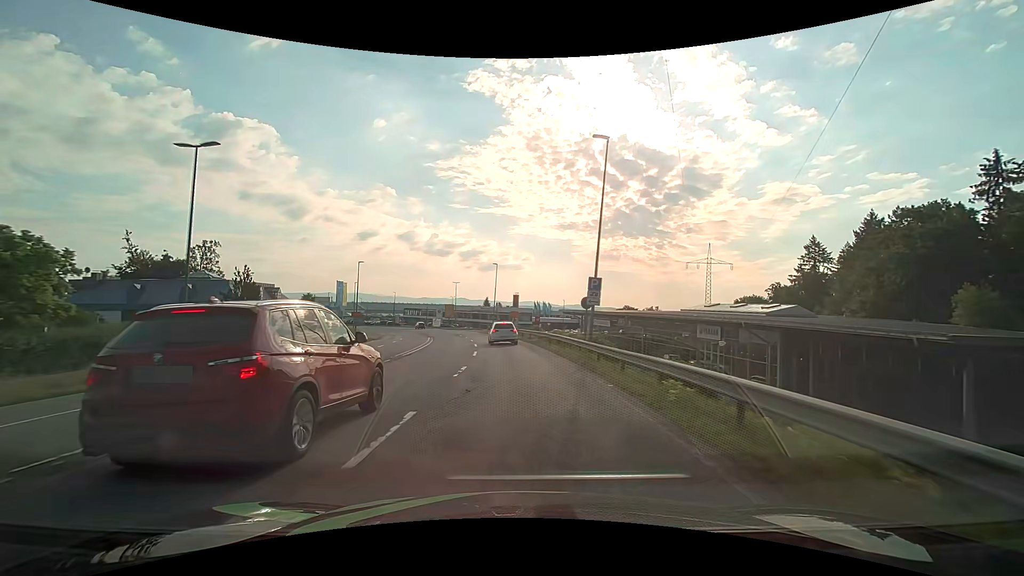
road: secondary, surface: asphalt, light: Day
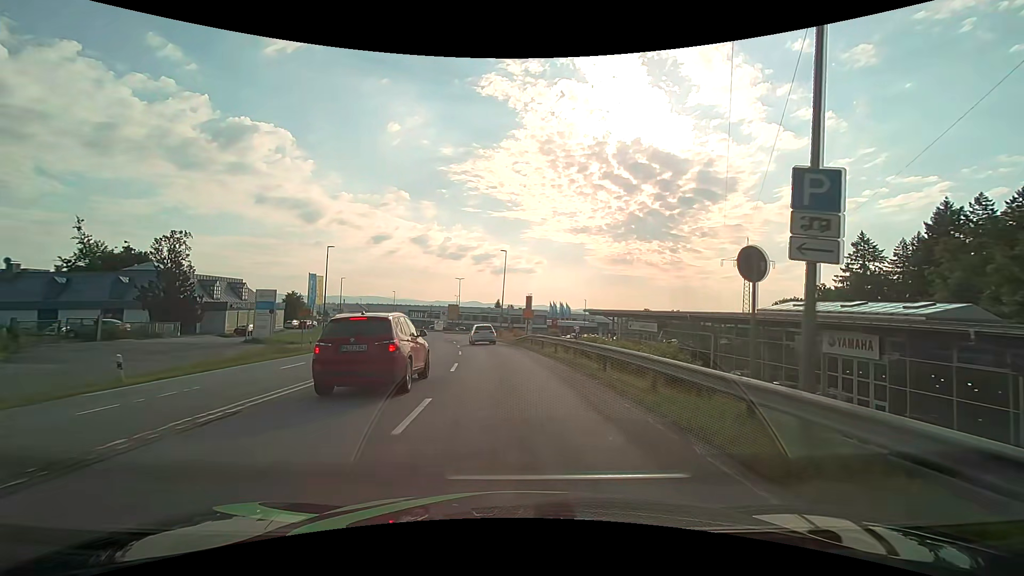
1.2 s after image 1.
(-0.2, +15.9) m; -2°
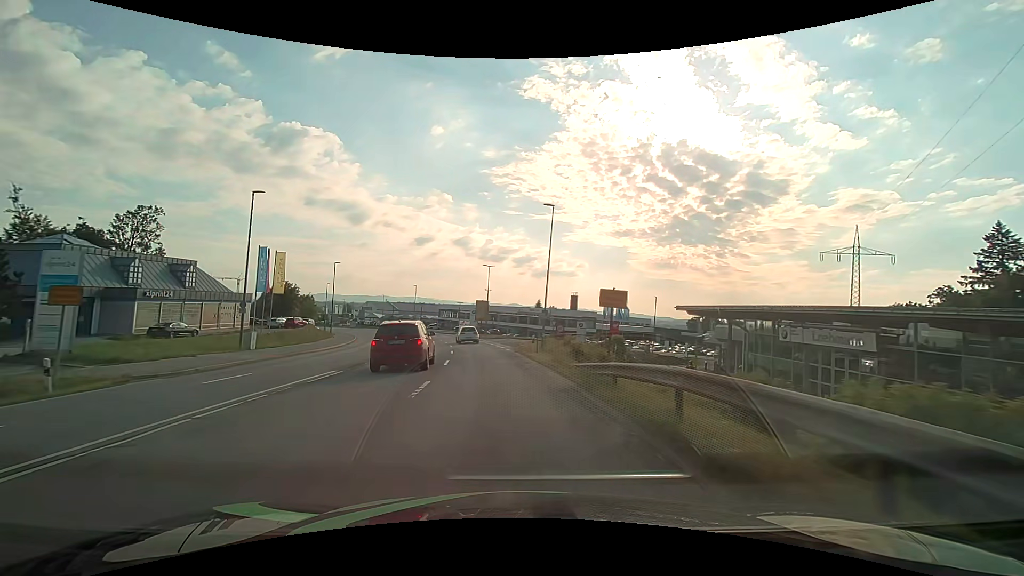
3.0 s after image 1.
(-0.8, +23.3) m; -4°
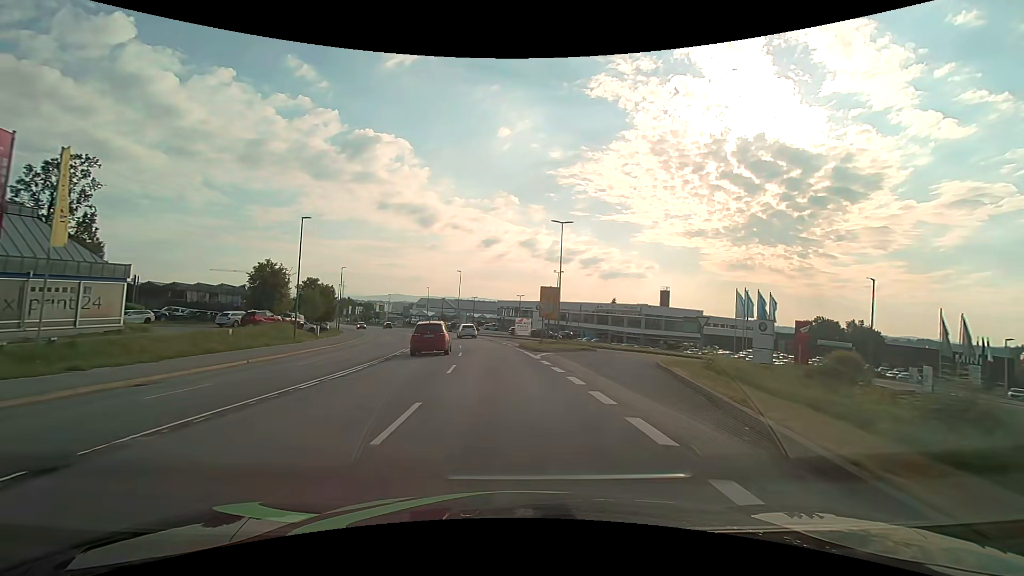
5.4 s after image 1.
(-2.1, +30.8) m; -8°
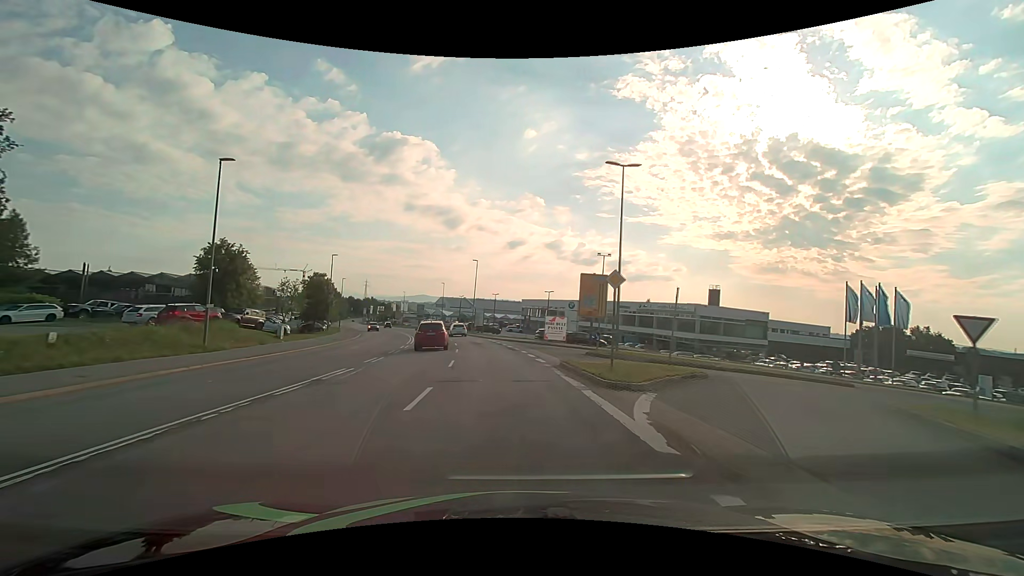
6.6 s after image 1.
(-0.4, +15.4) m; -3°
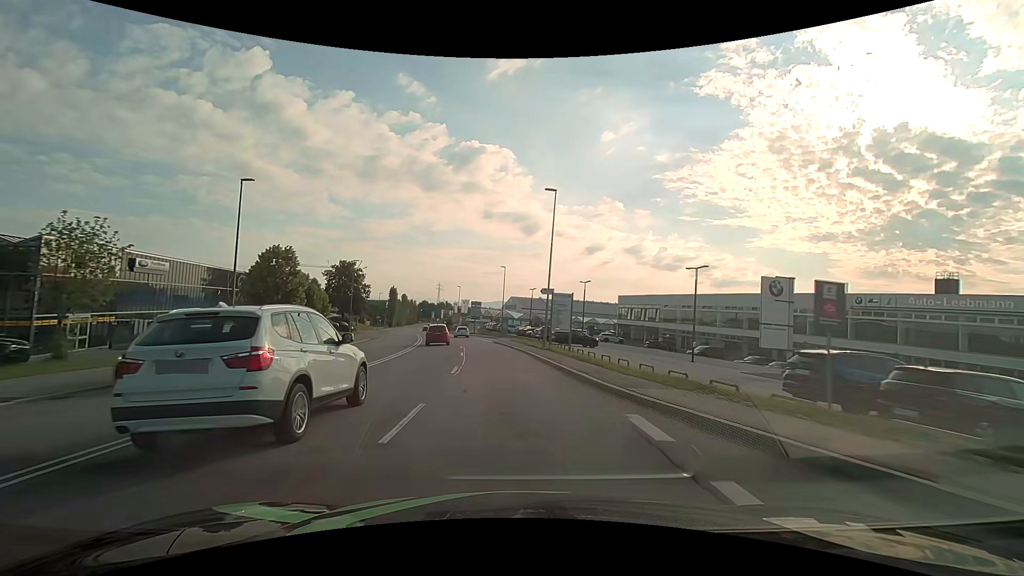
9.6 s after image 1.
(-2.7, +38.1) m; -9°
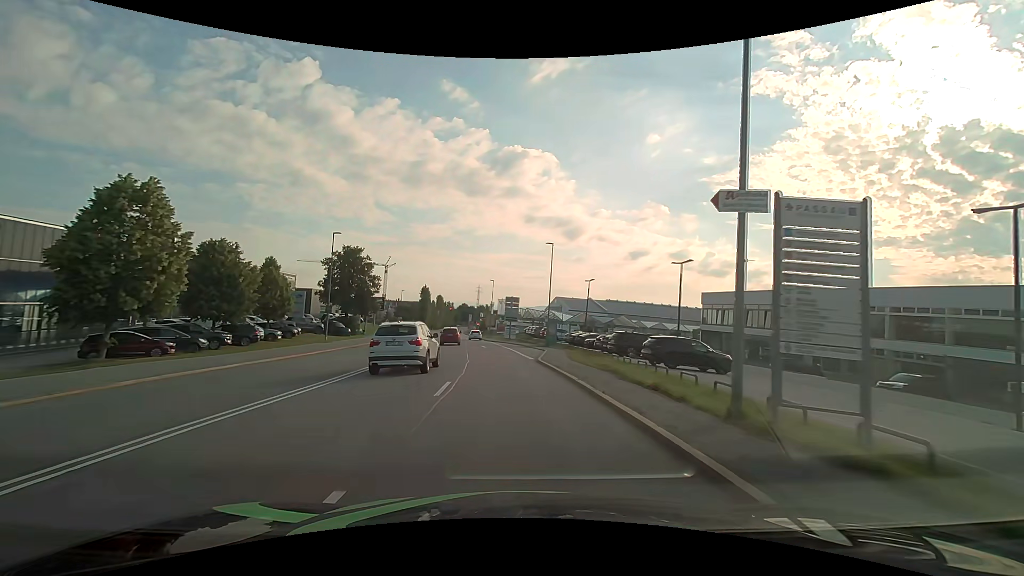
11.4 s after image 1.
(-1.0, +22.8) m; -5°
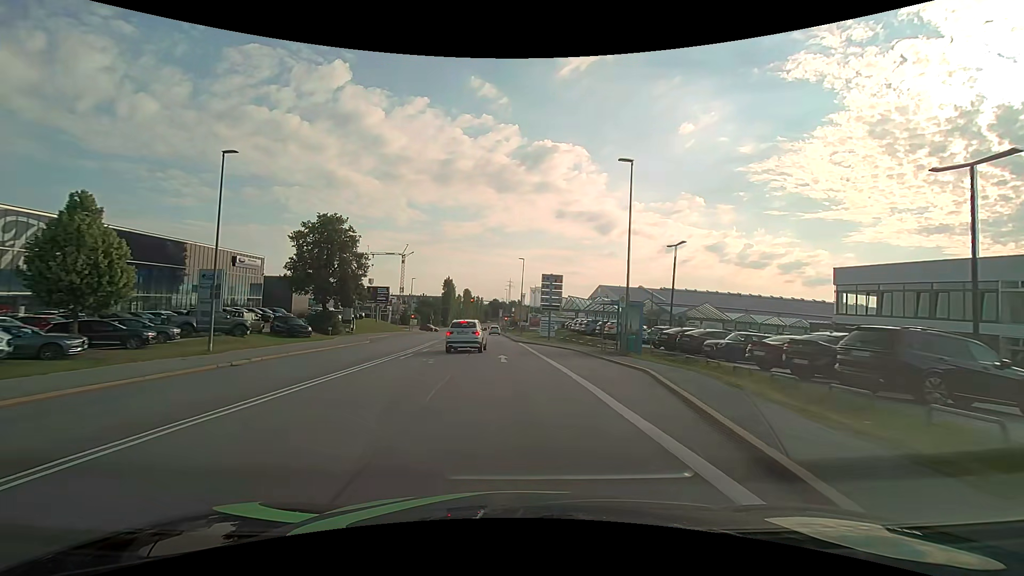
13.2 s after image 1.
(-0.9, +22.8) m; -4°
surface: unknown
(0, +10) (0, +20) (-1, +30) (-1, +40) (-2, +50) (-3, +60) (-3, +70) (-4, +80) (-4, +90) (-5, +100) m
